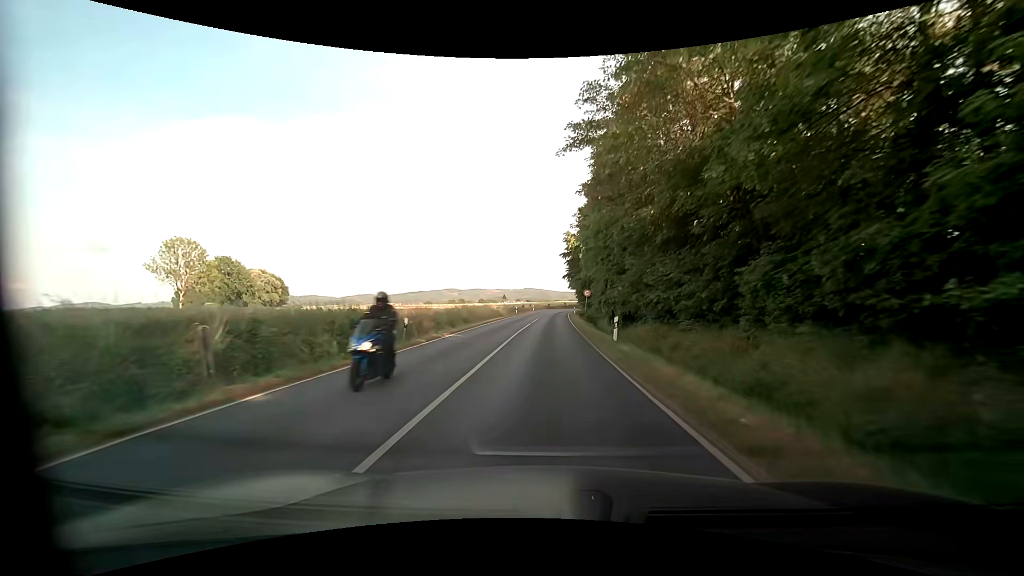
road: primary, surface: asphalt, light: Day
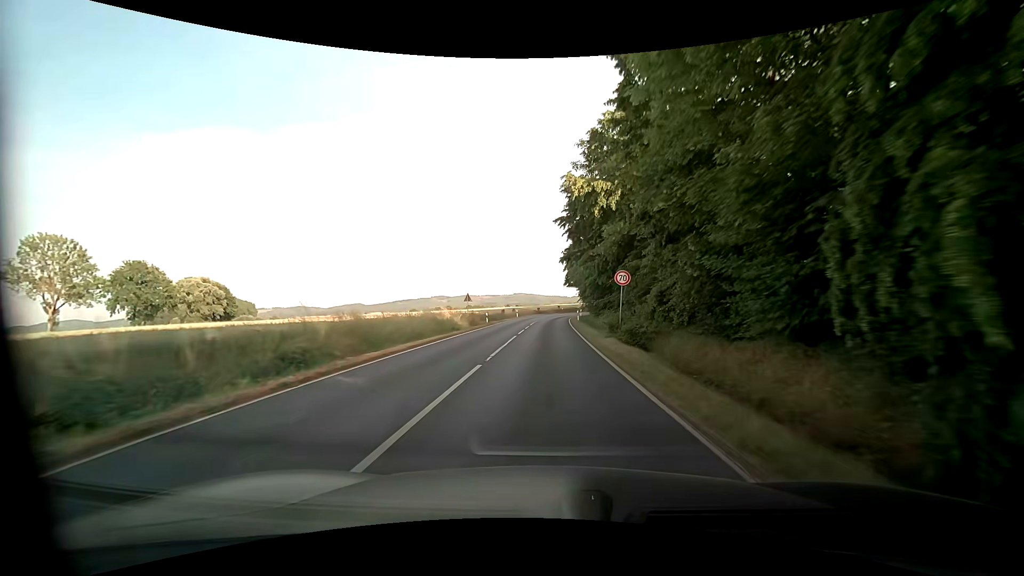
(-0.1, +25.8) m; +1°
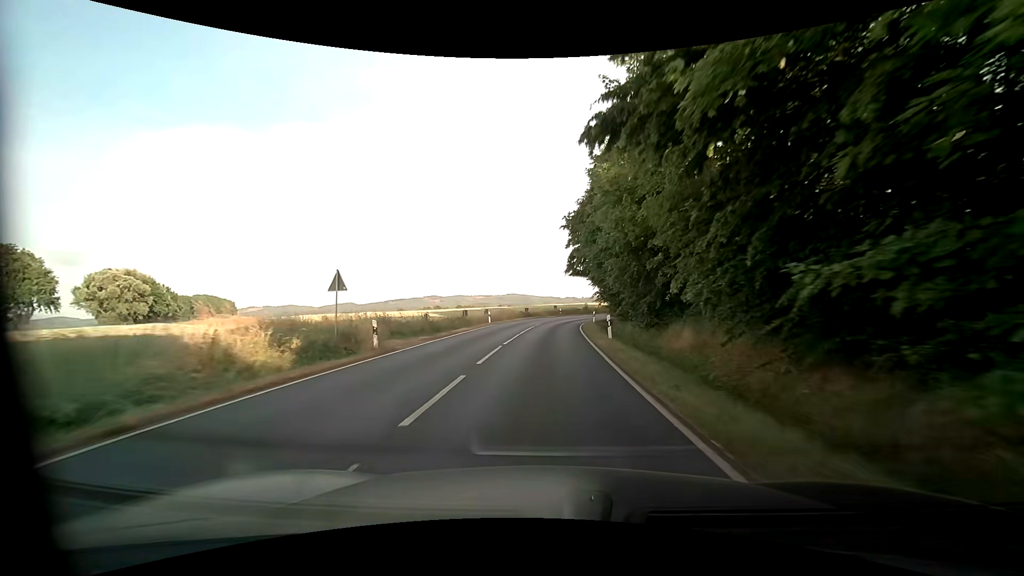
(+0.1, +27.0) m; 0°
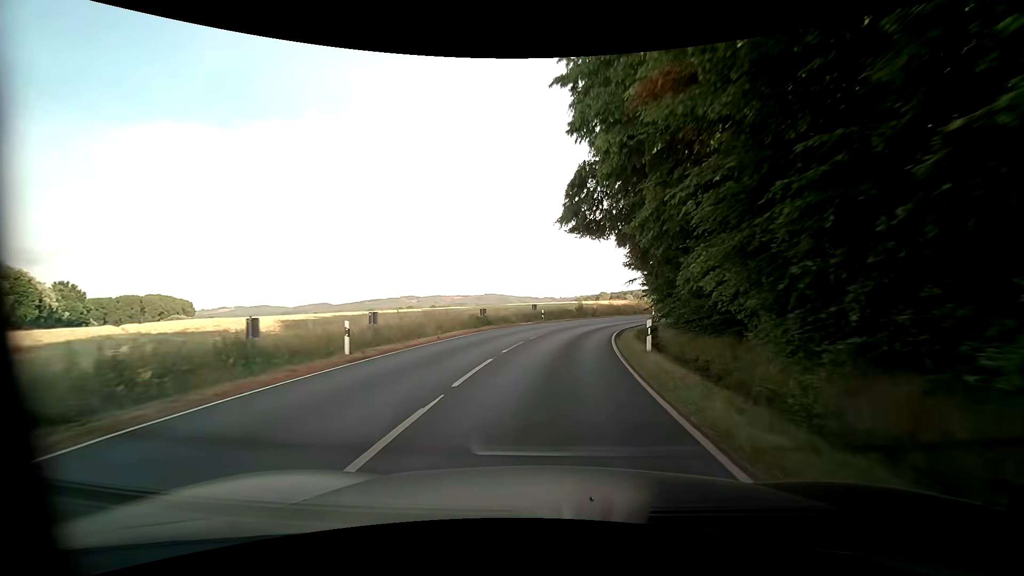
(+0.4, +27.5) m; +3°
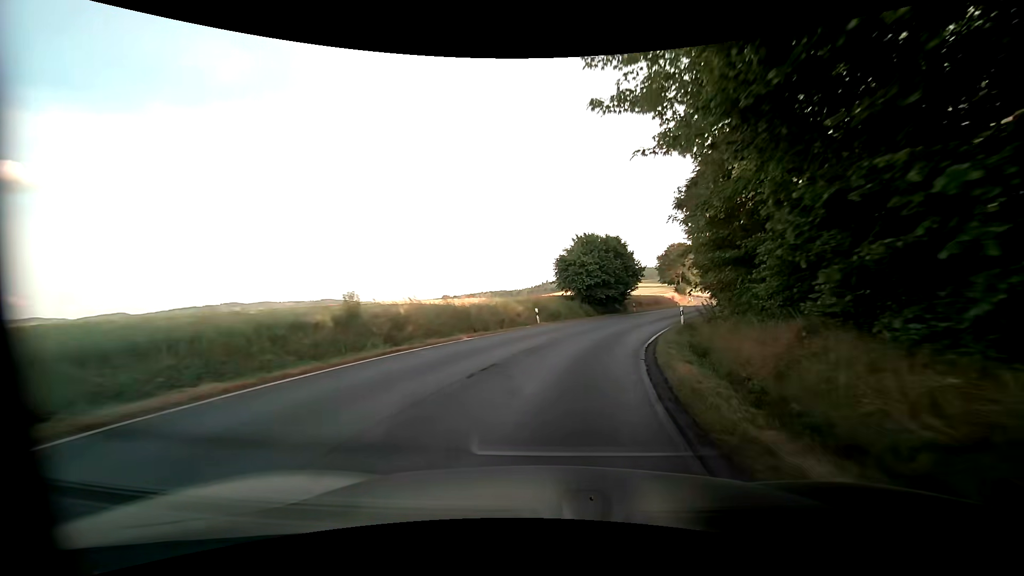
(+4.0, +36.0) m; +17°
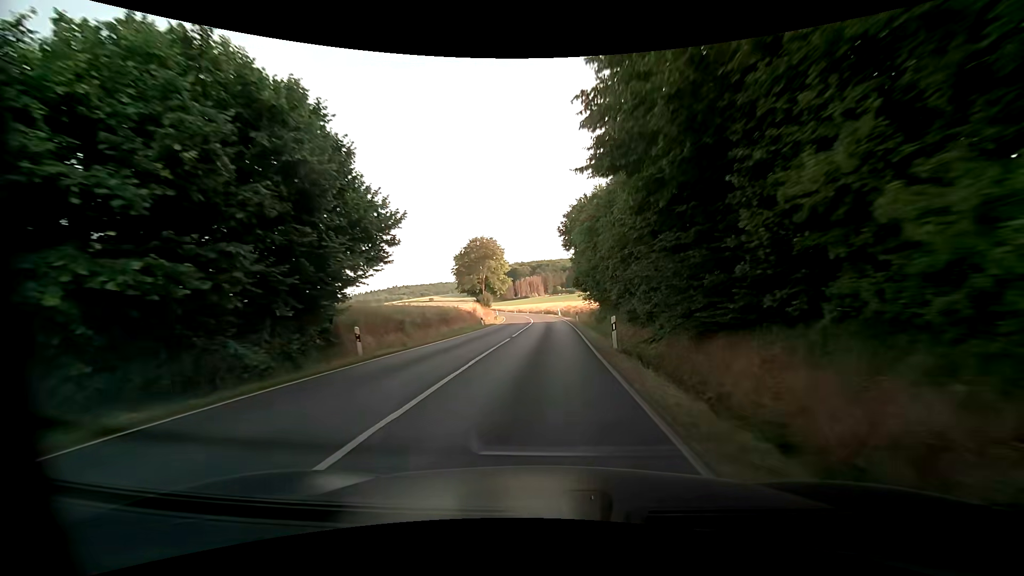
(+8.2, +35.5) m; +22°
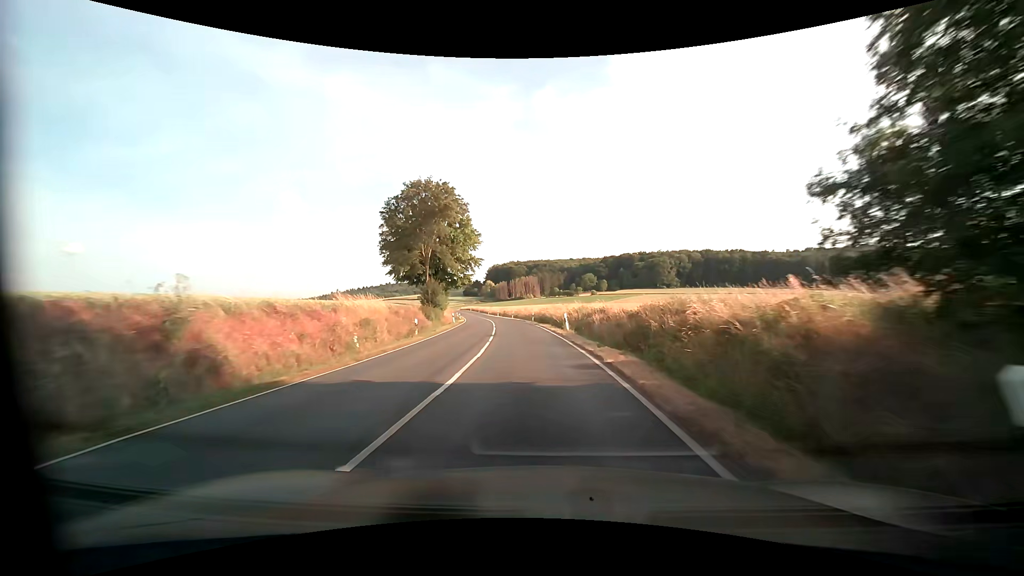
(+1.1, +38.6) m; +2°
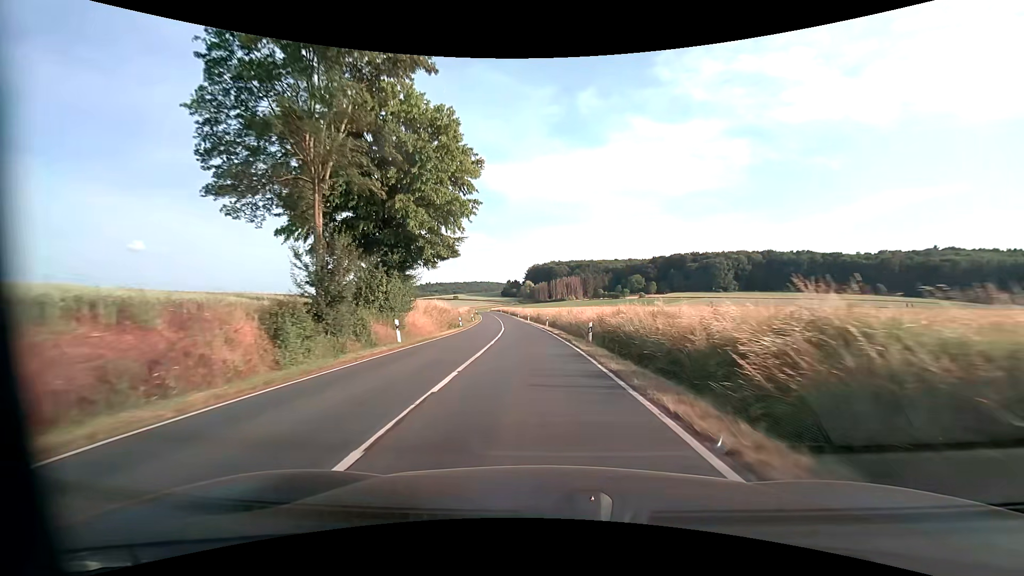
(-1.5, +30.7) m; -5°
(0, +10) (0, +20) (-1, +30) (-1, +40) (-2, +50) (-3, +60) (-4, +70) (-5, +80) (-6, +90) (-7, +100) m
